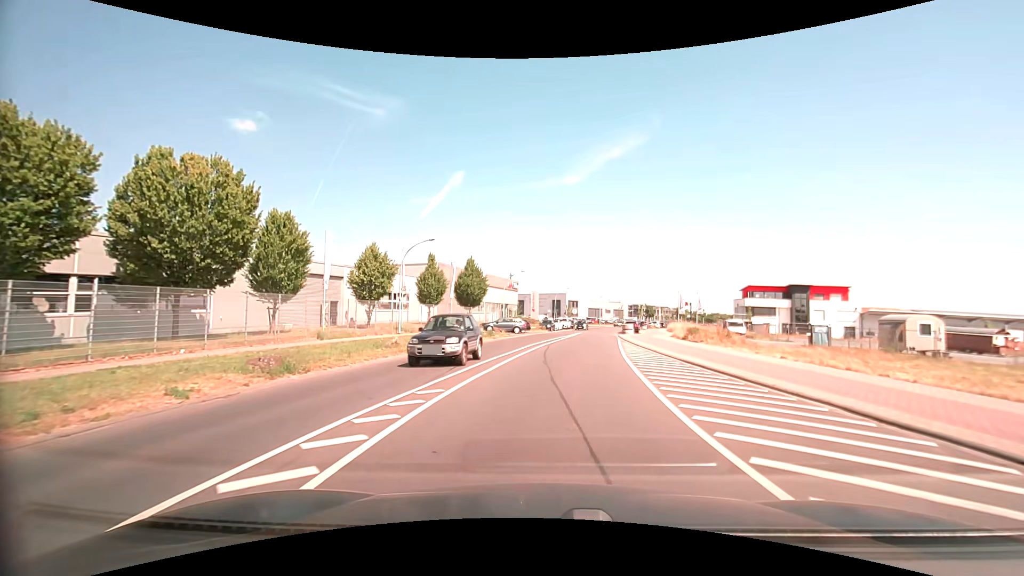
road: tertiary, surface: asphalt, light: Day
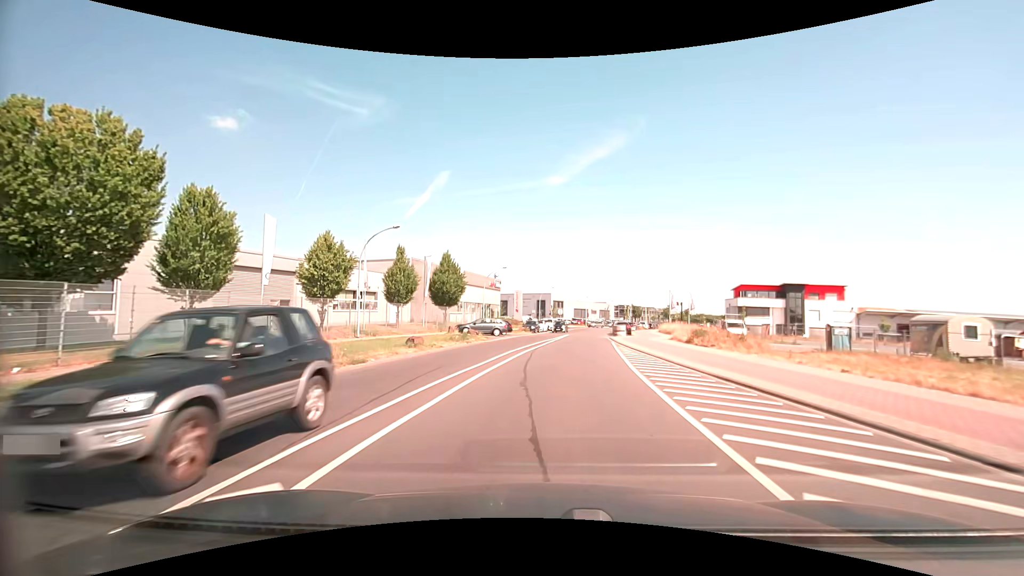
(+0.1, +5.6) m; +2°
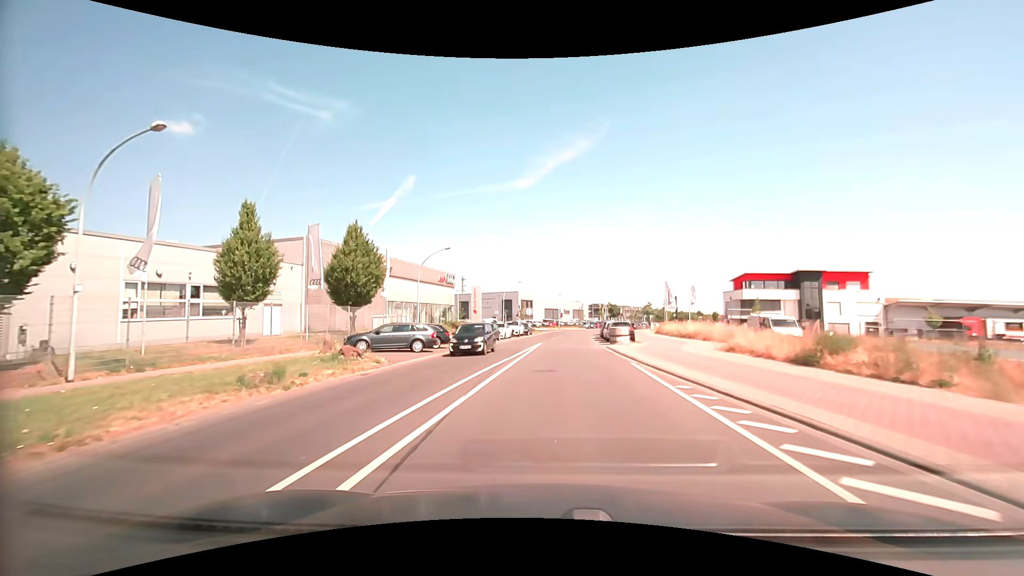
(+0.7, +18.7) m; +3°
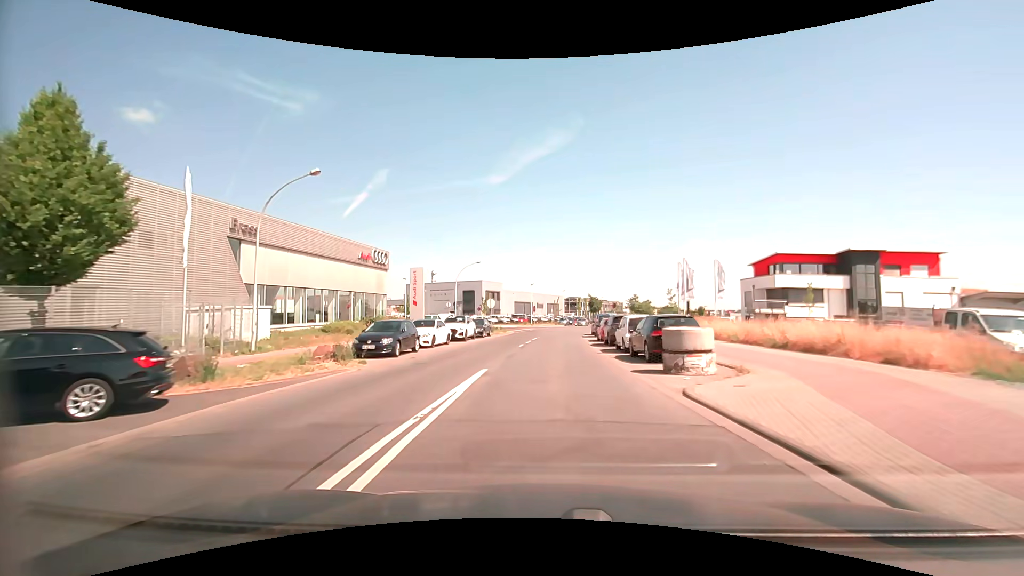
(+0.6, +20.7) m; +3°
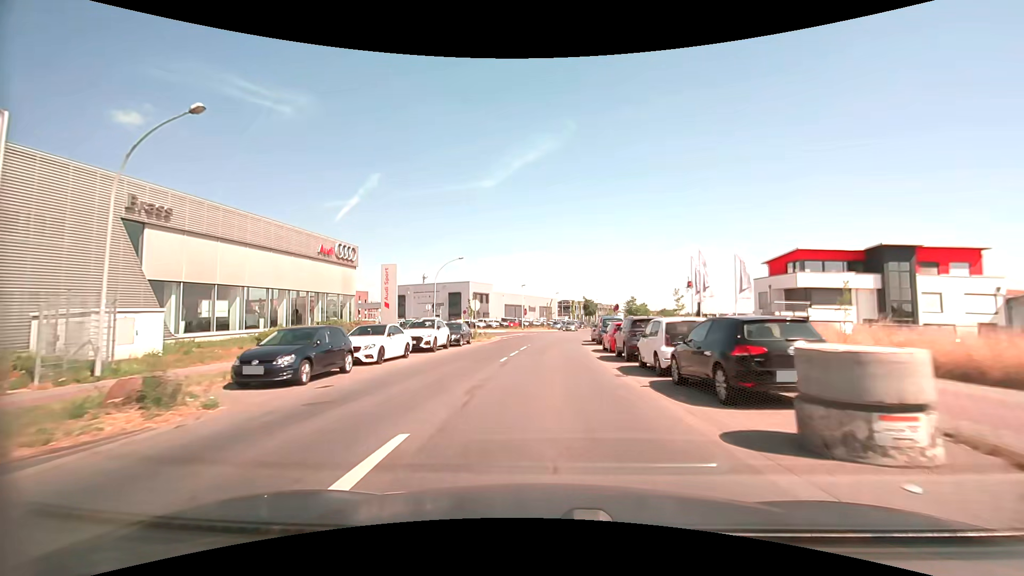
(+0.1, +7.1) m; +1°
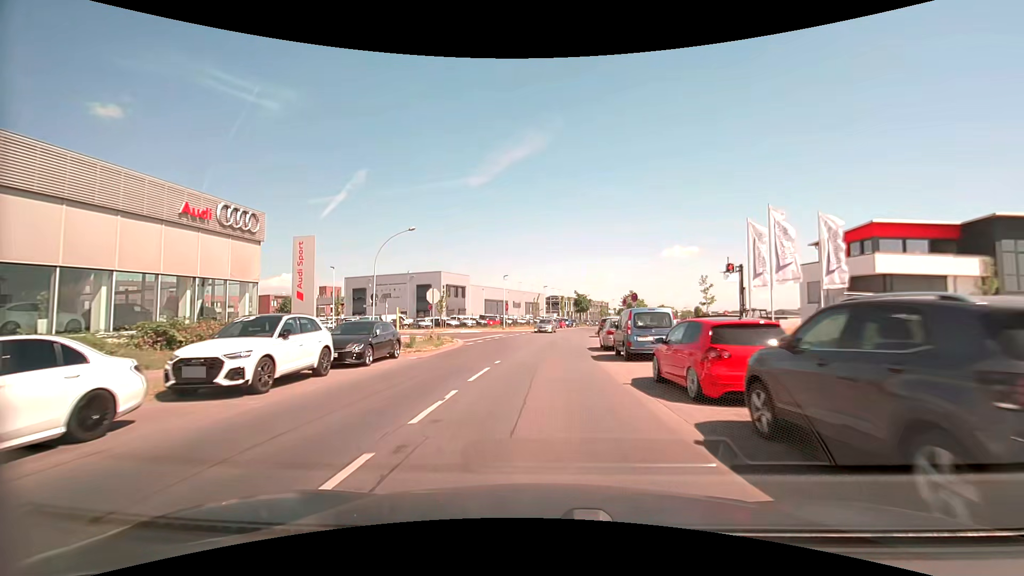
(+0.2, +14.2) m; +1°
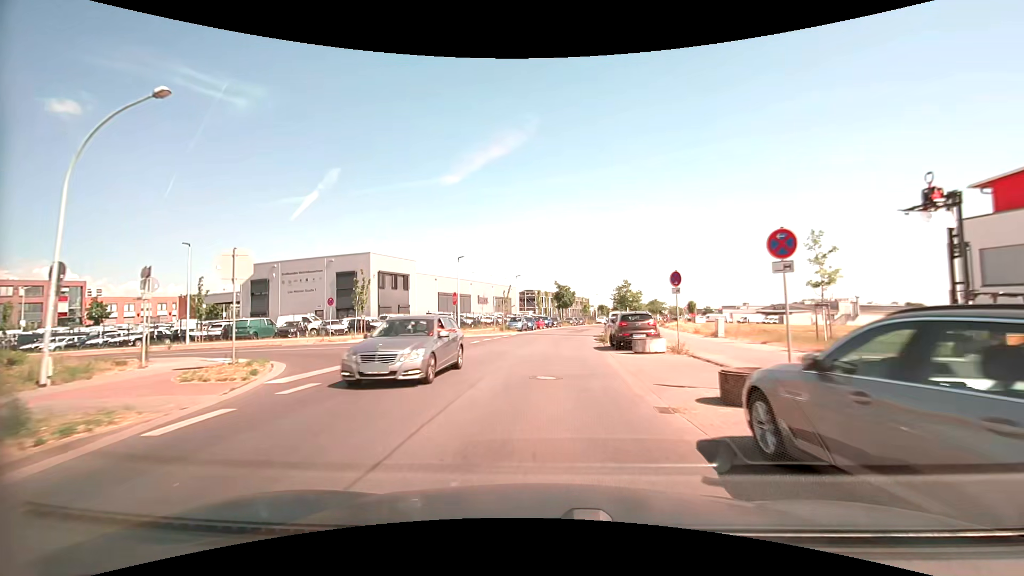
(+0.5, +21.2) m; +3°
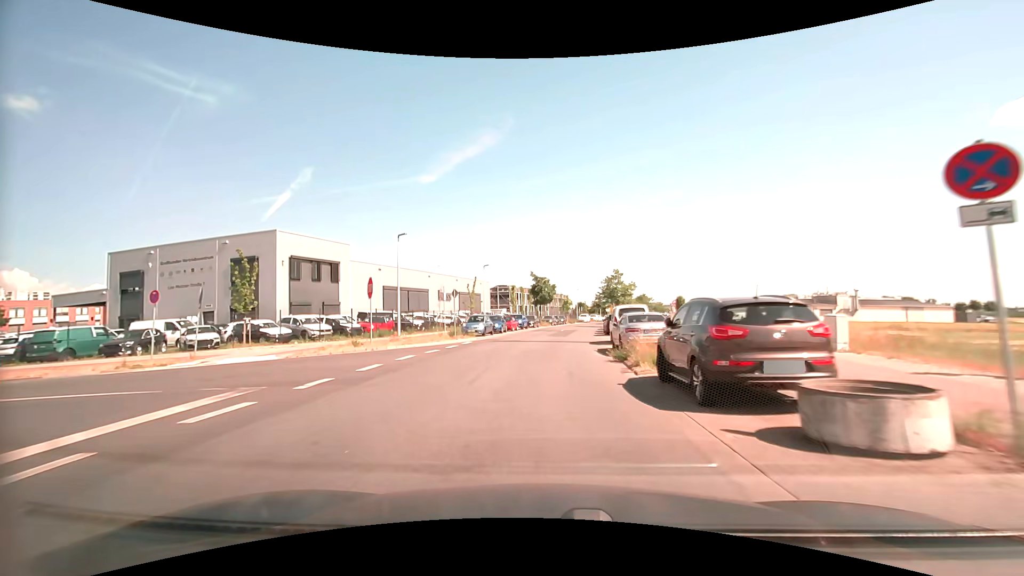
(+0.3, +14.0) m; +3°
(0, +10) (+1, +20) (+1, +30) (+2, +40) (+3, +50) (+5, +60) (+7, +70) (+9, +79) (+11, +89) (+13, +99) m
